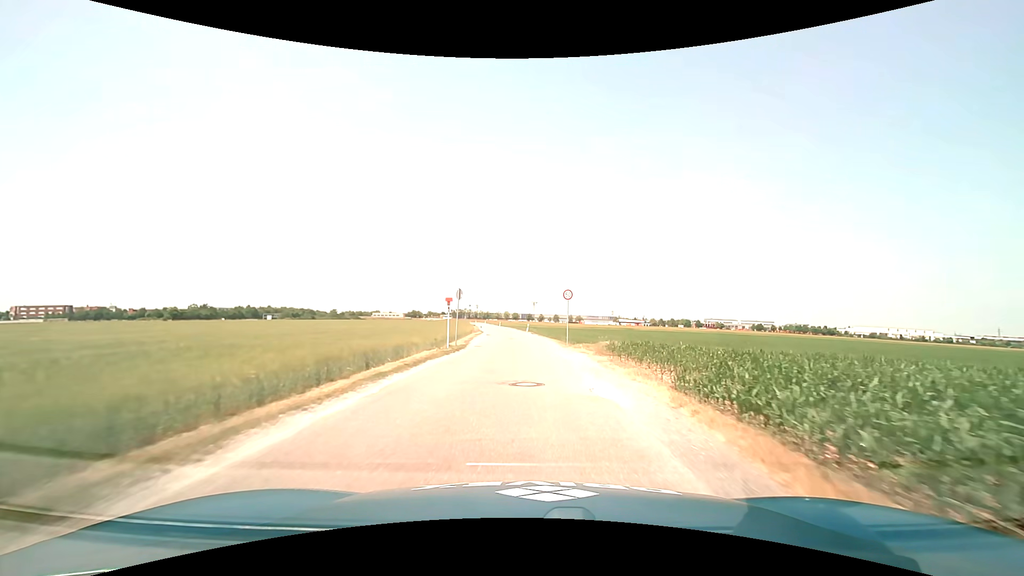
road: unclassified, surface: asphalt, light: Day
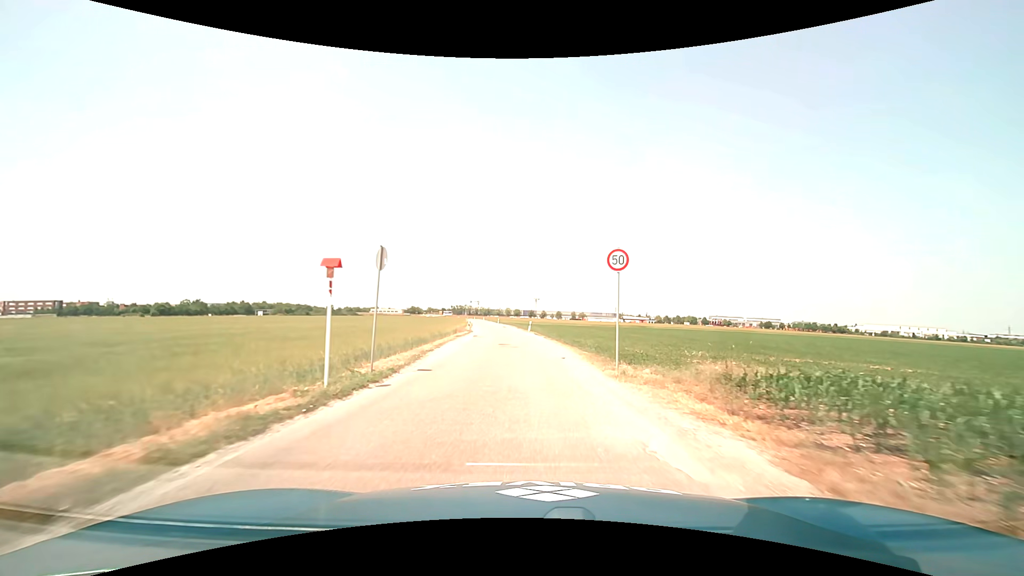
(0.0, +14.8) m; 0°
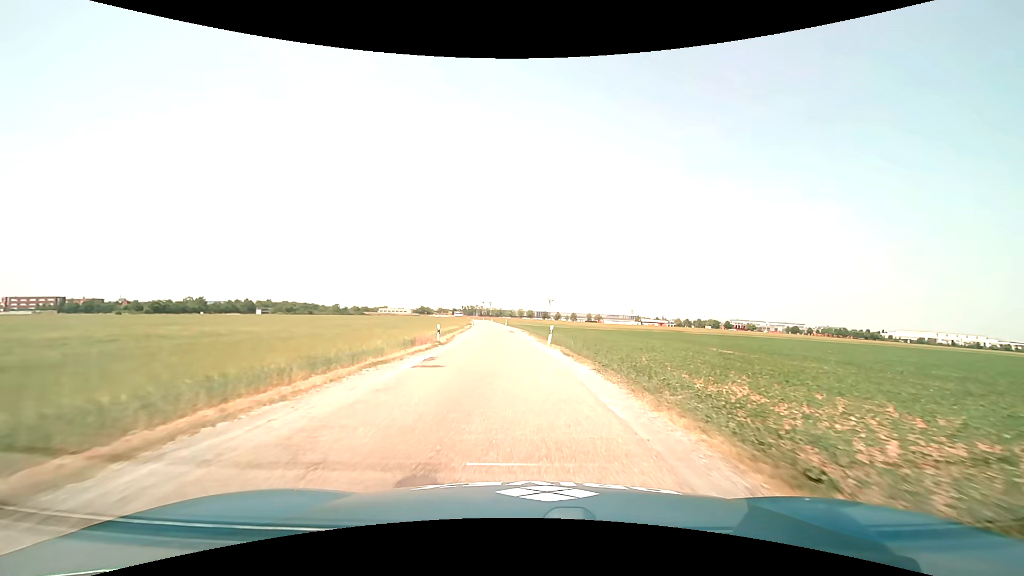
(-0.3, +22.1) m; -2°
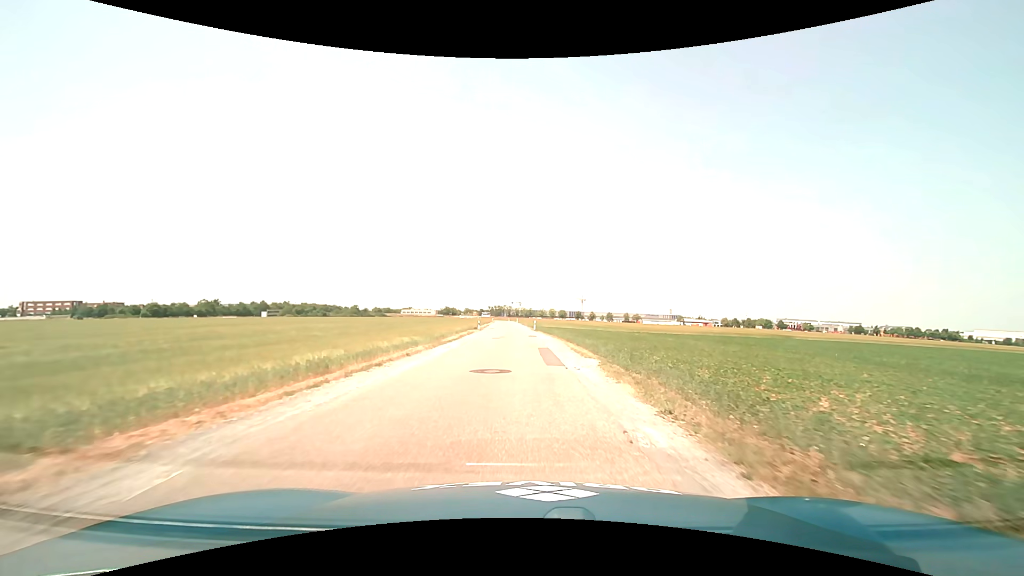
(-1.3, +36.7) m; -3°
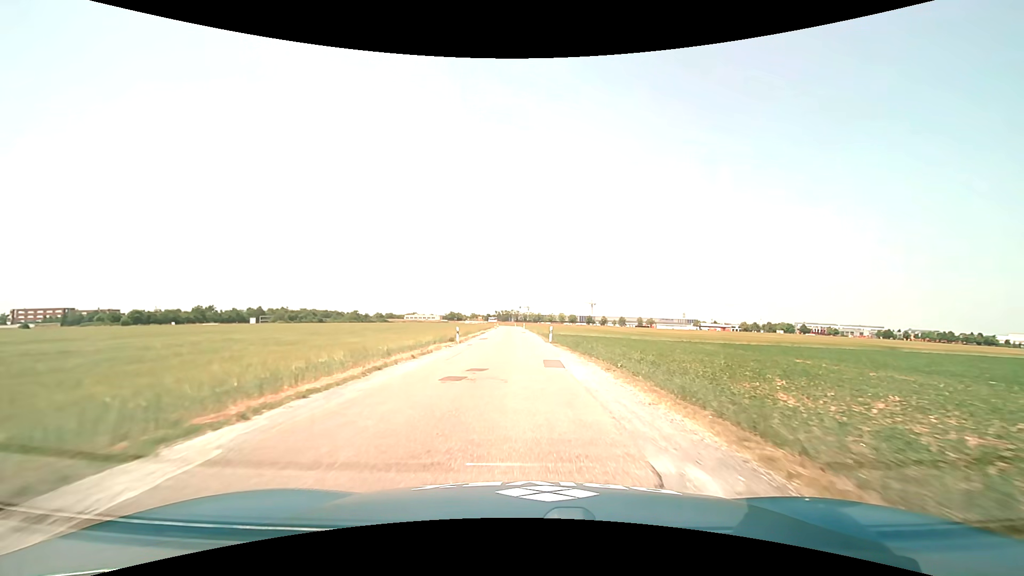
(-0.3, +22.0) m; -1°
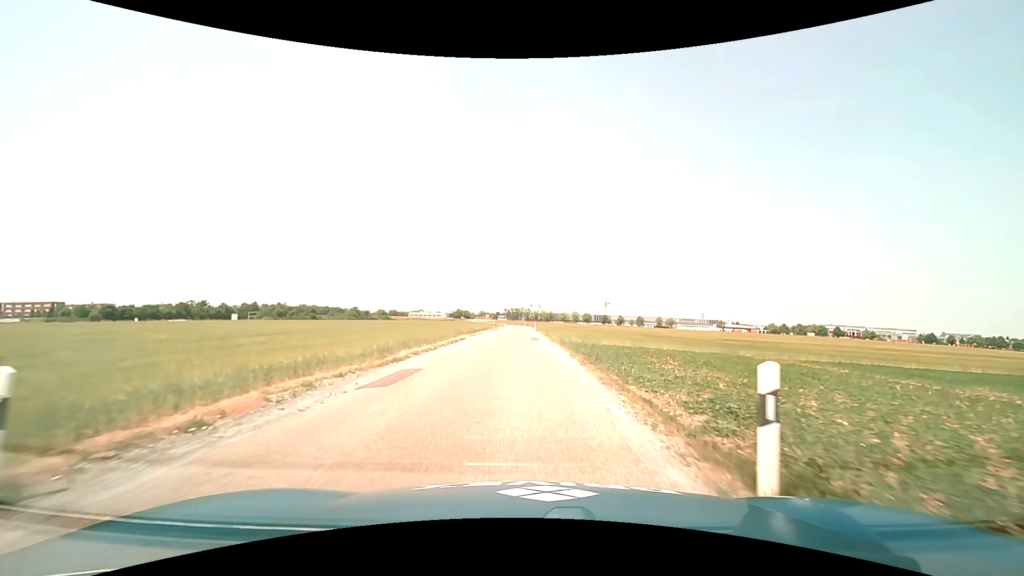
(-0.2, +29.1) m; -1°
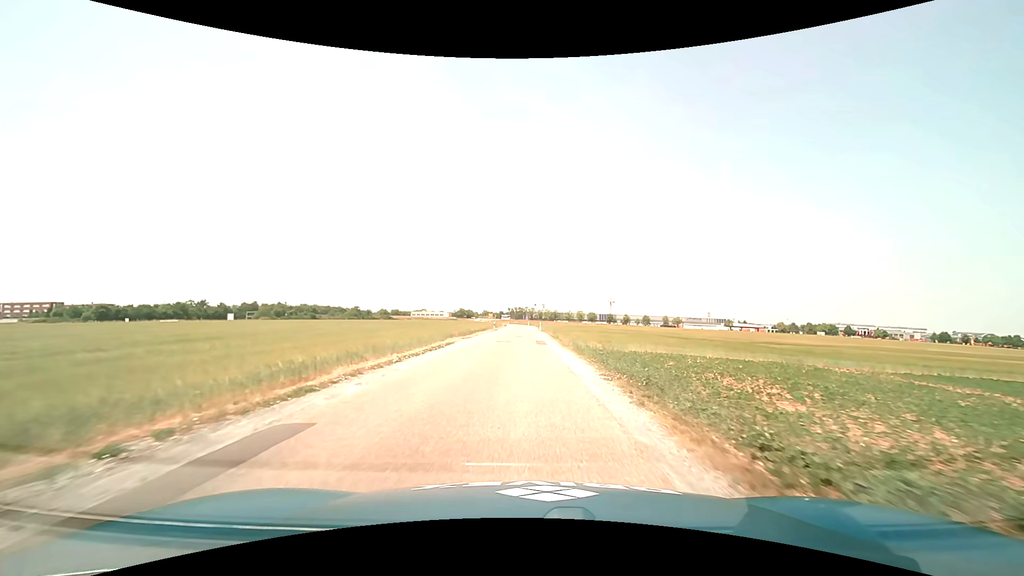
(-0.1, +7.3) m; -1°
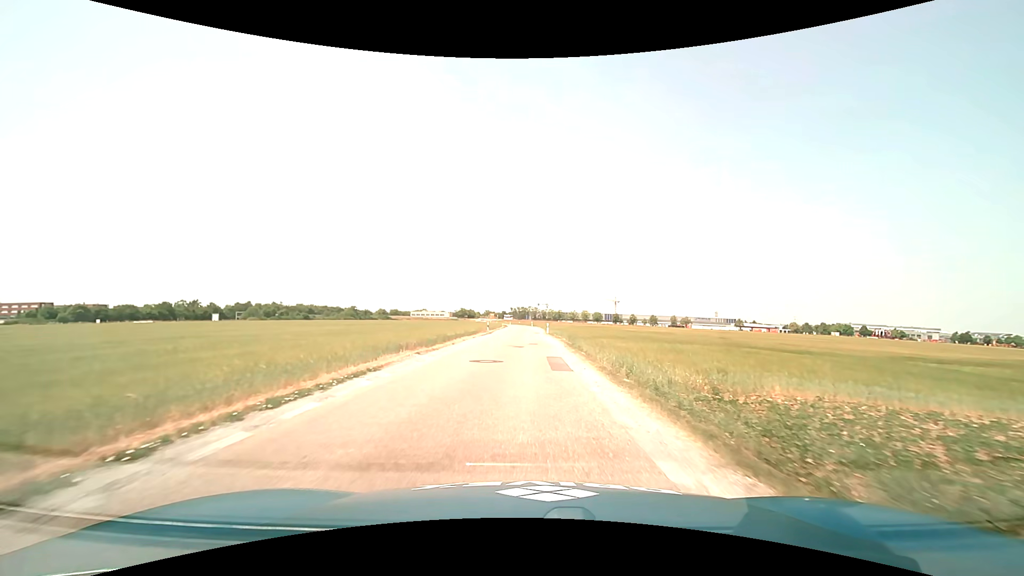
(-0.1, +14.5) m; 0°
(0, +10) (0, +20) (0, +30) (0, +40) (0, +50) (0, +60) (0, +70) (0, +80) (0, +90) (0, +100) m
